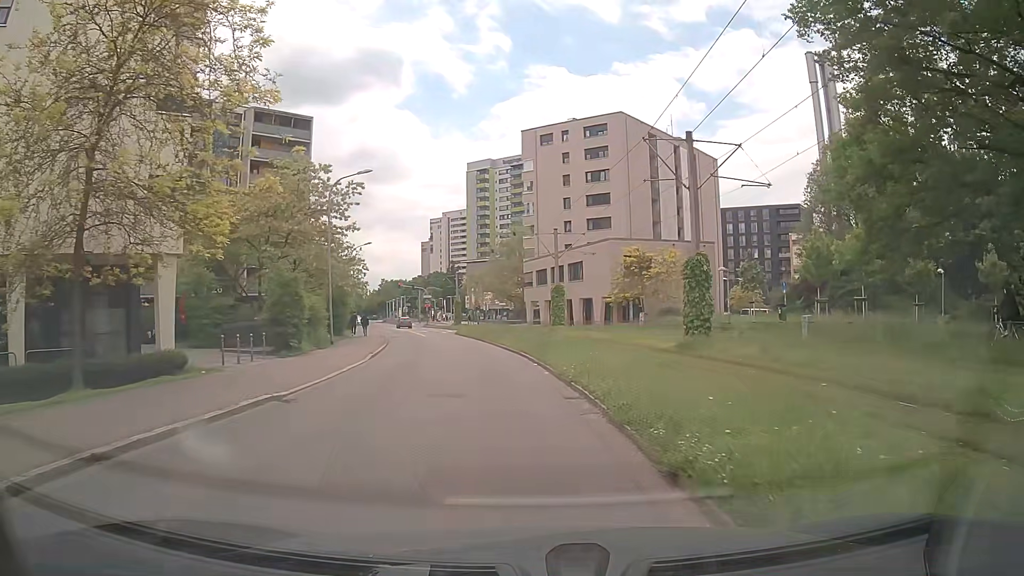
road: residential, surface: asphalt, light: Day
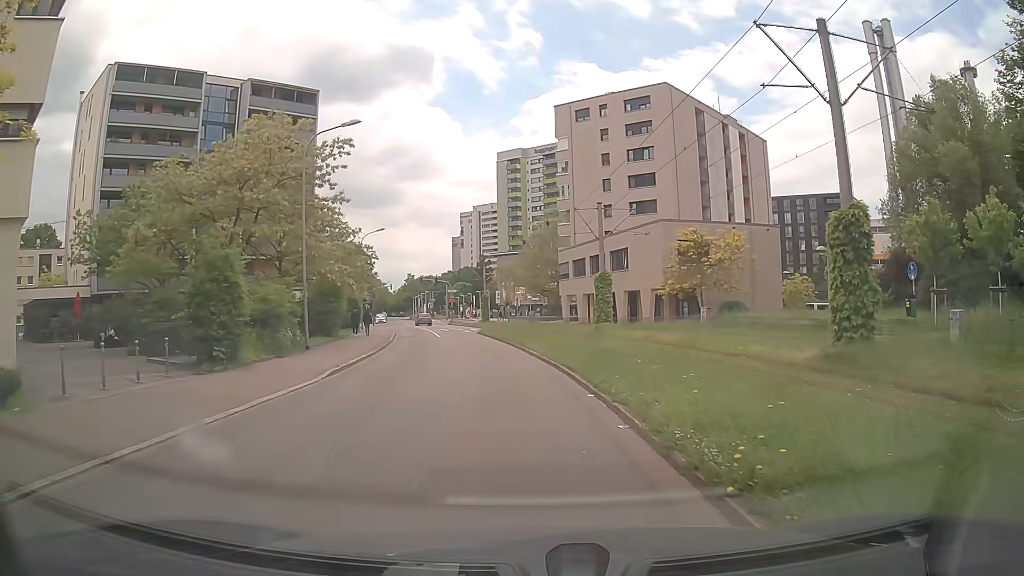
(-0.3, +9.1) m; -4°
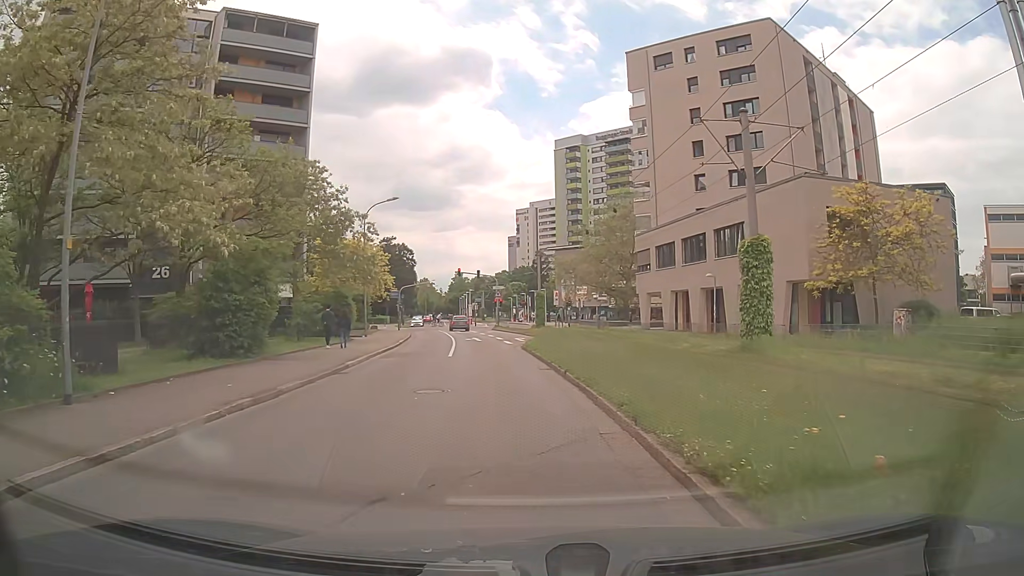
(-0.6, +18.0) m; -4°
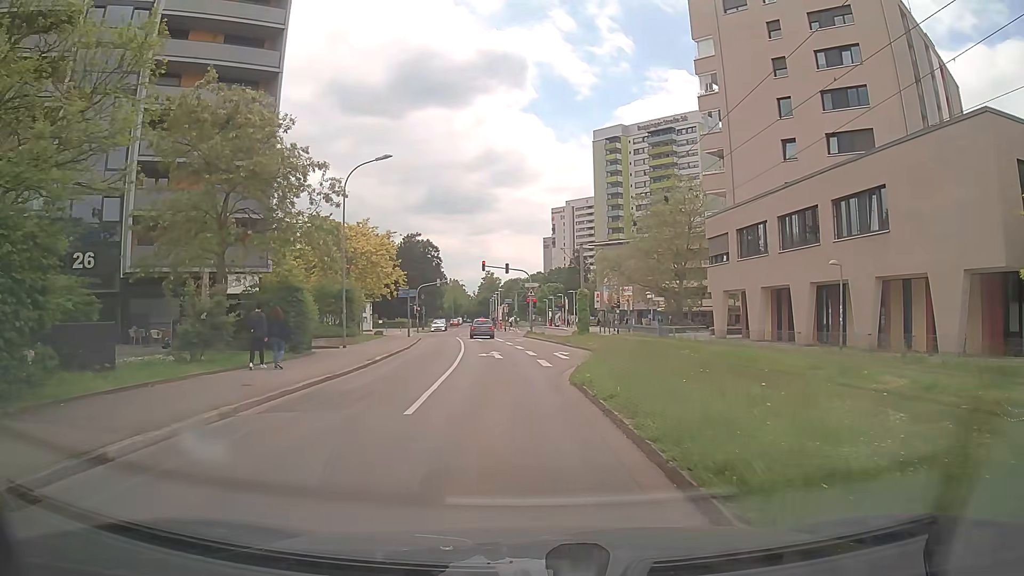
(-0.4, +12.9) m; -3°
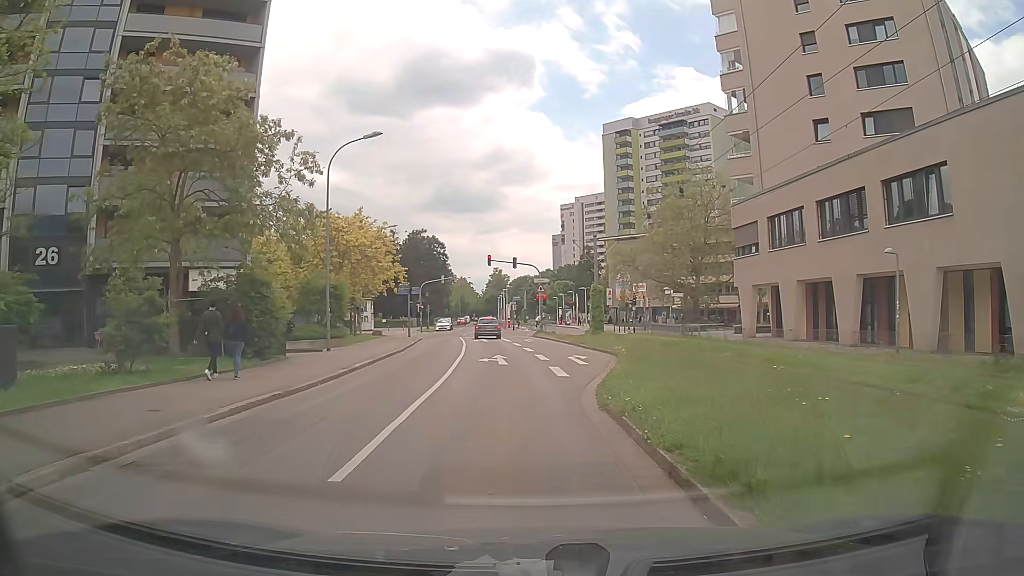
(0.0, +4.0) m; 0°
